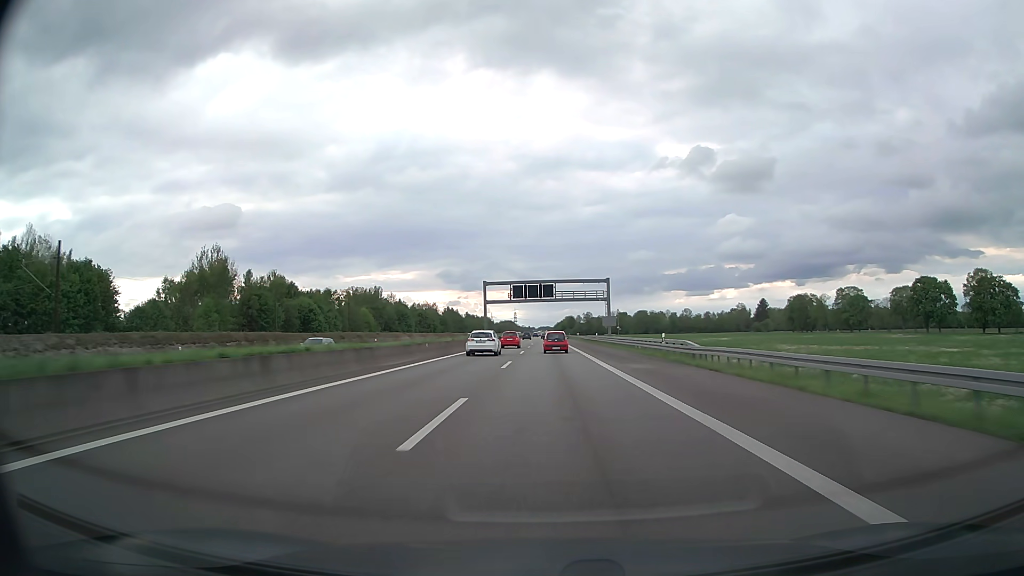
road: motorway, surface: asphalt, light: Day
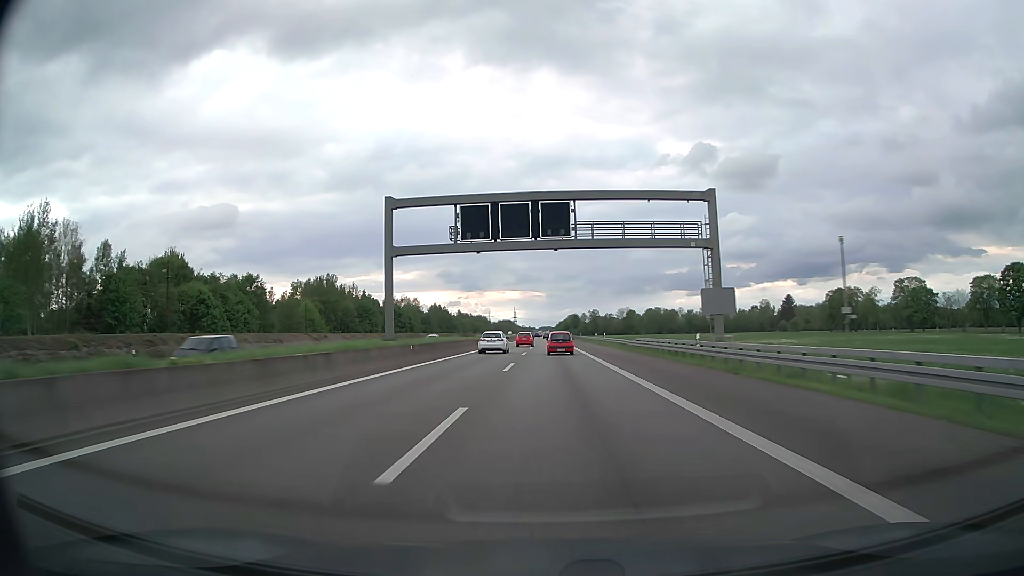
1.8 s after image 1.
(0.0, +55.6) m; 0°
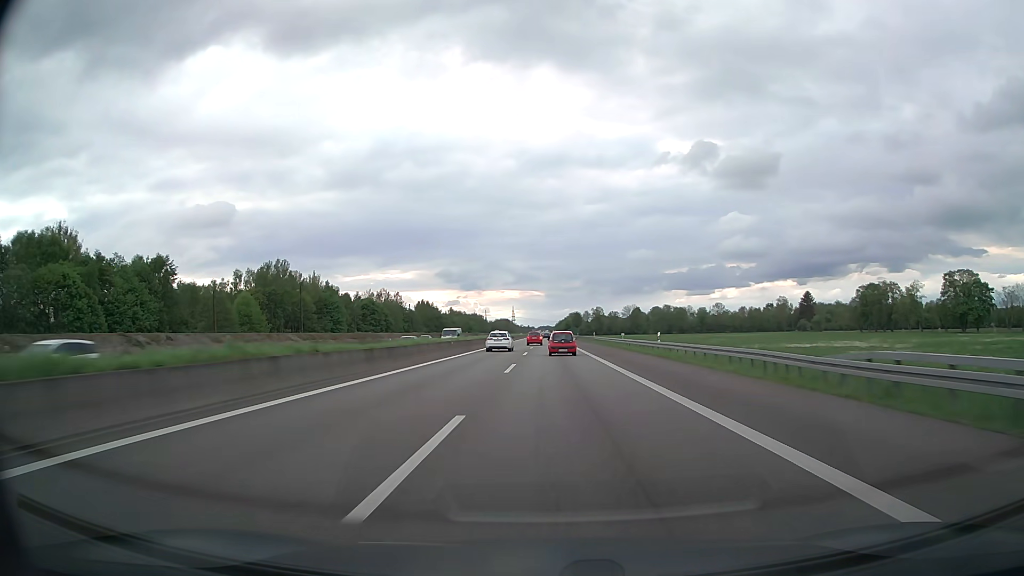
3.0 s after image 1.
(0.0, +37.0) m; 0°
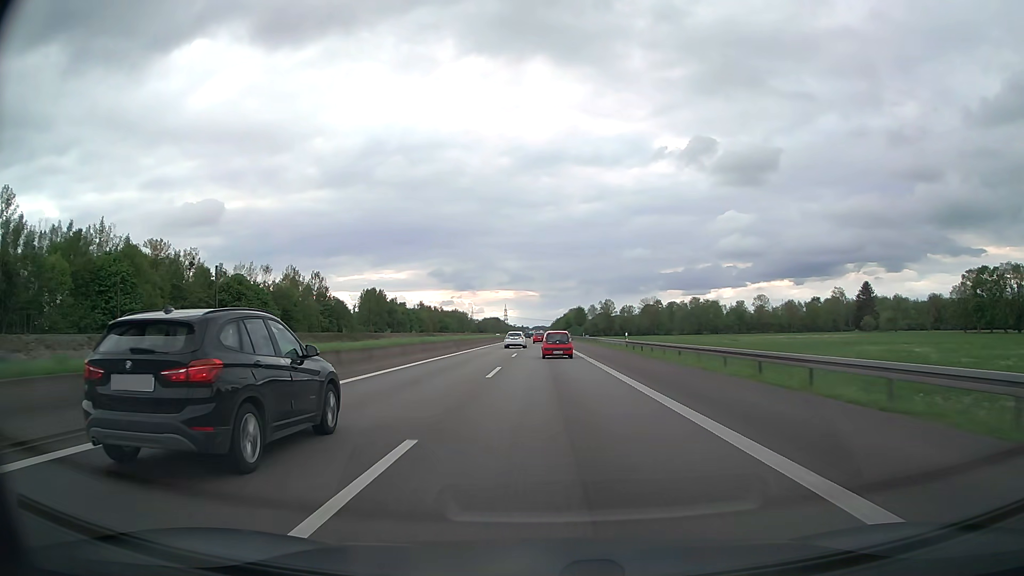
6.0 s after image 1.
(+0.6, +92.5) m; +1°
(0, +10) (0, +20) (0, +30) (0, +40) (0, +50) (0, +60) (0, +70) (0, +80) (0, +90) (0, +100) m
